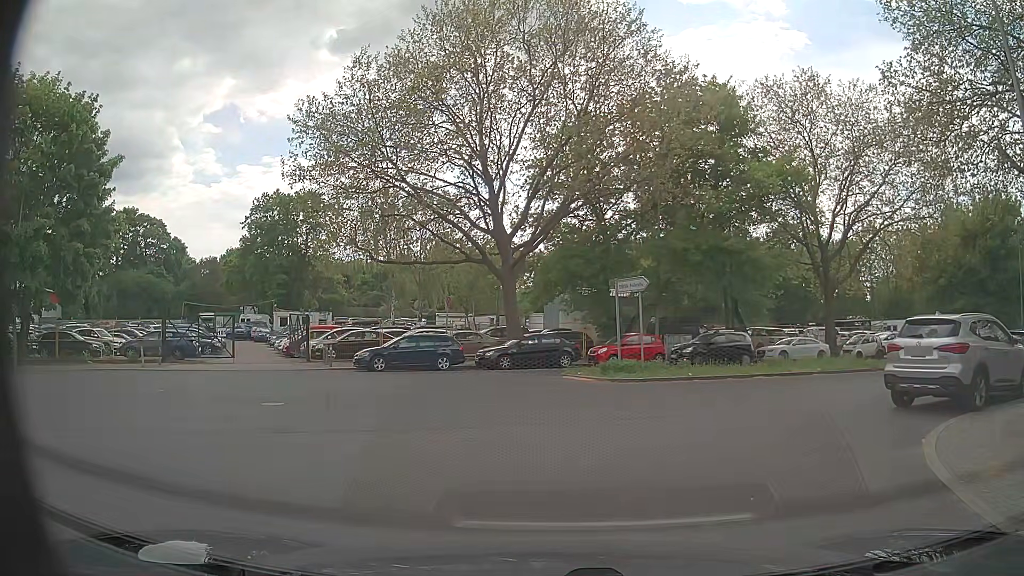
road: unclassified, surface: asphalt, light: Day
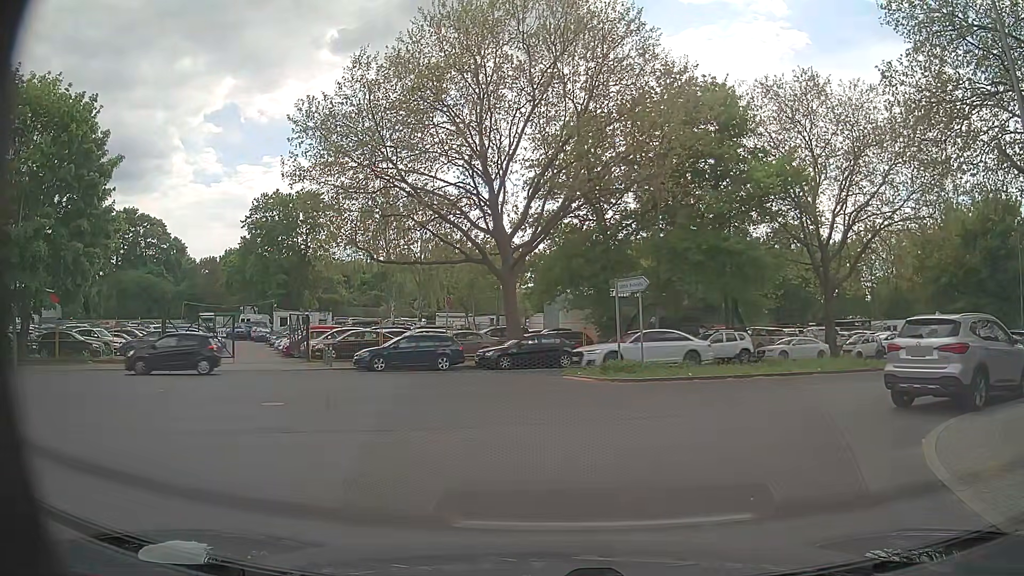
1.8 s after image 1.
(0.0, 0.0) m; 0°
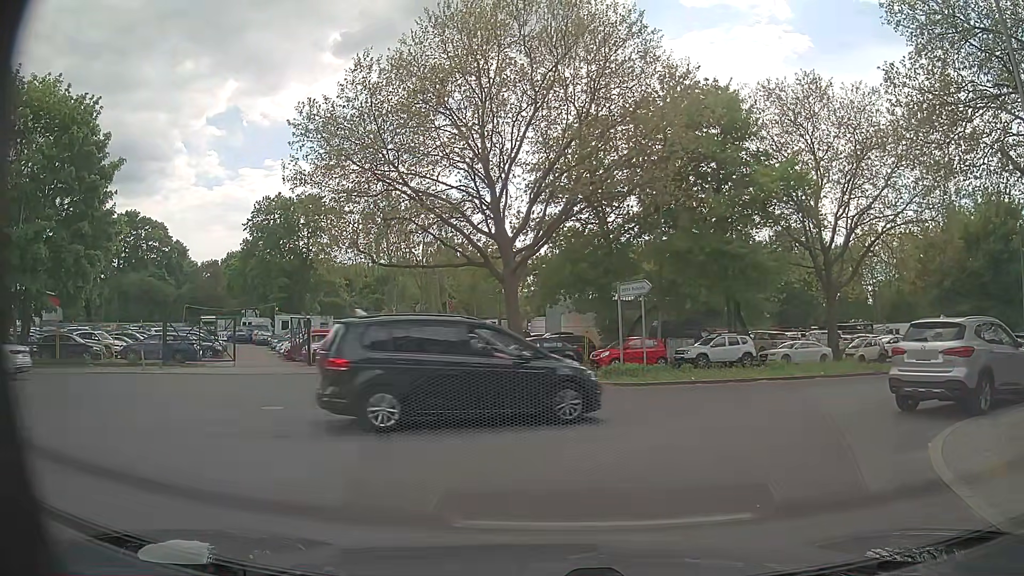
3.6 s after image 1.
(0.0, +0.1) m; 0°
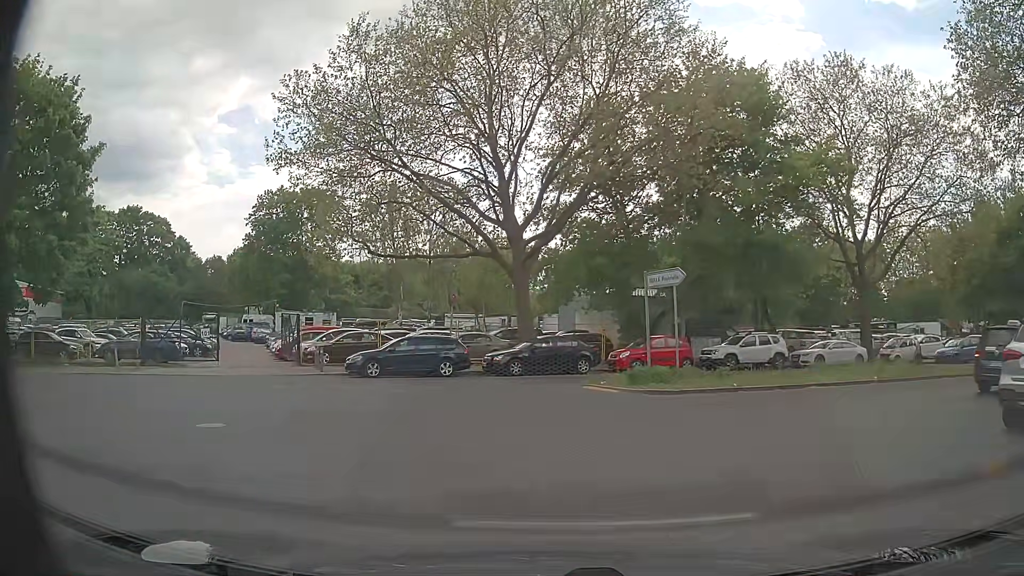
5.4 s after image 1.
(-0.2, +3.2) m; -4°
(+2, +10) (+10, +16) (+19, +19) (+28, +23) (+38, +27) (+47, +31) (+56, +35) (+65, +39) (+74, +43) (+84, +47) m
